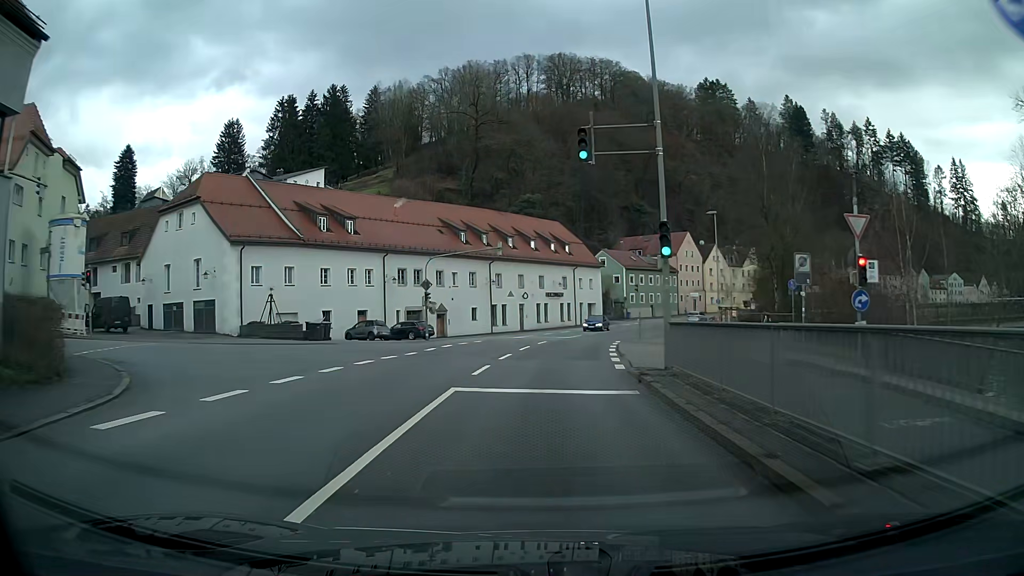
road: primary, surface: asphalt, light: Day
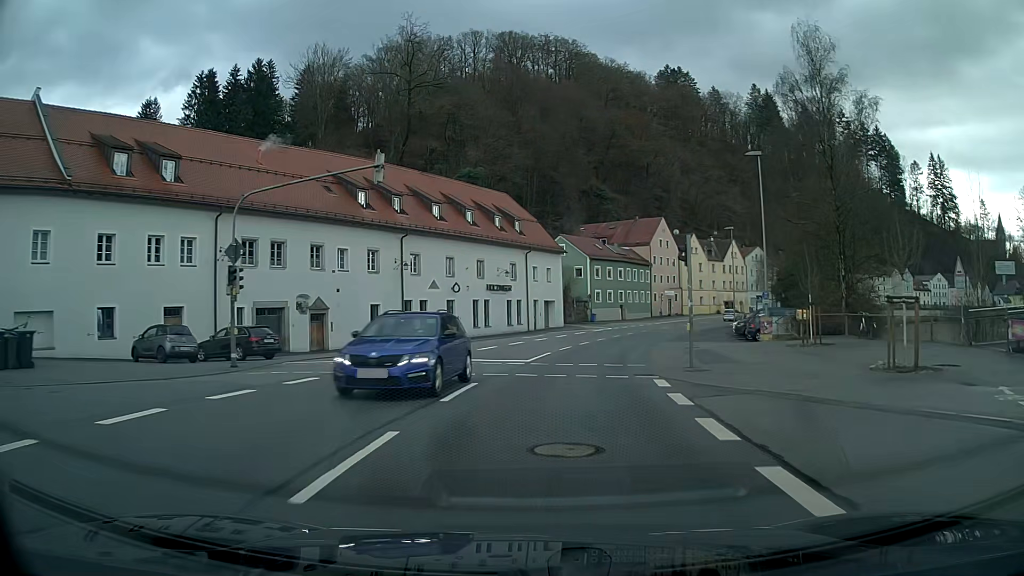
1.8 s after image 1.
(+0.8, +22.9) m; +5°
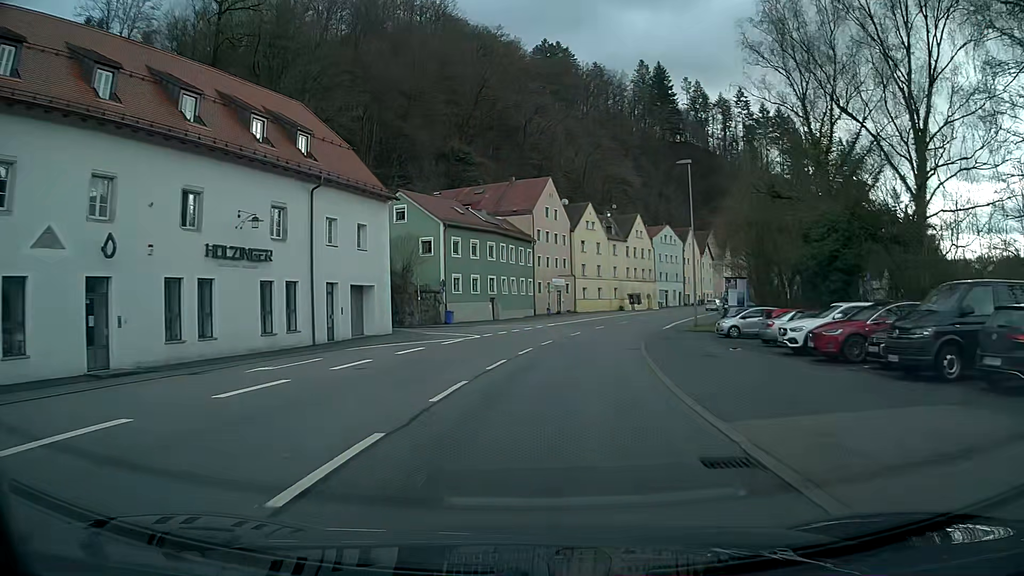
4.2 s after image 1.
(+3.1, +30.2) m; +12°
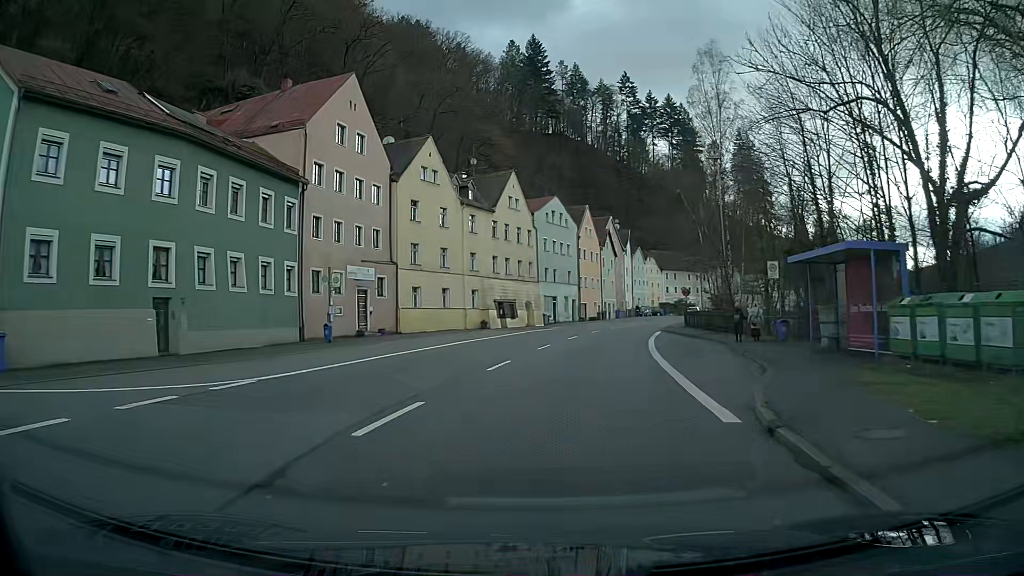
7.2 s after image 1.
(+4.1, +37.6) m; +12°
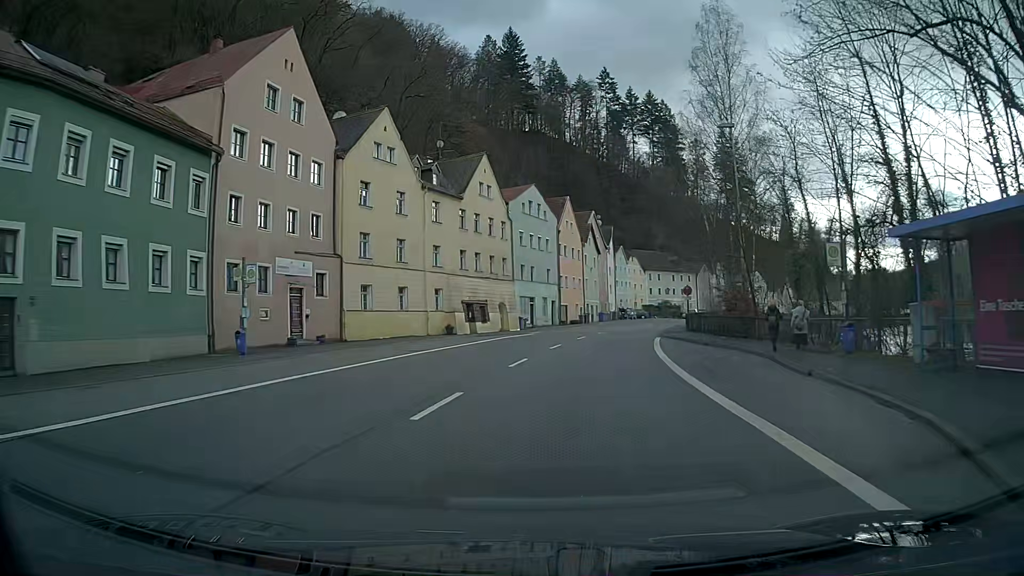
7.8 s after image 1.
(+0.1, +7.5) m; +2°
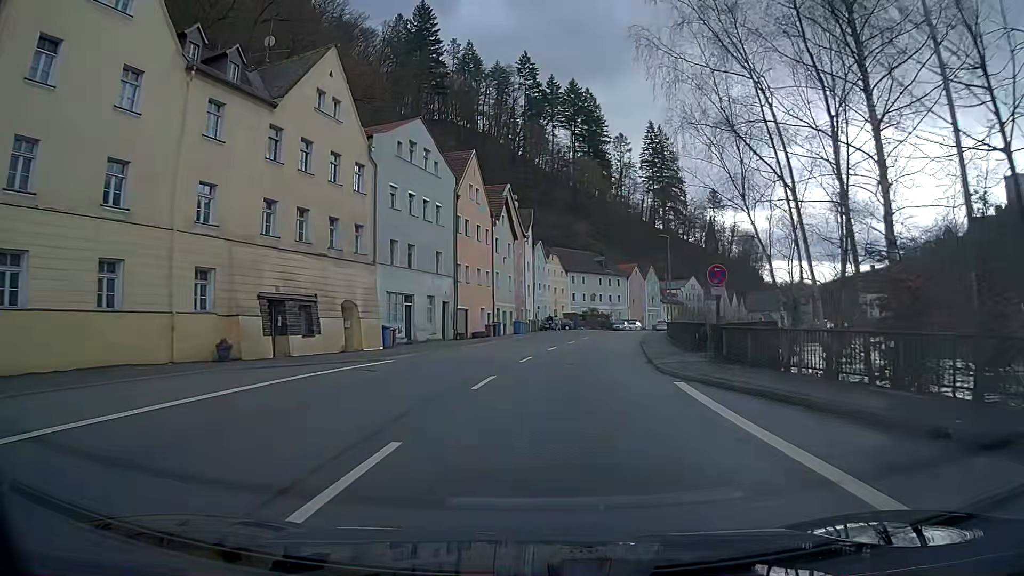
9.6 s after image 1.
(+1.7, +22.4) m; +8°
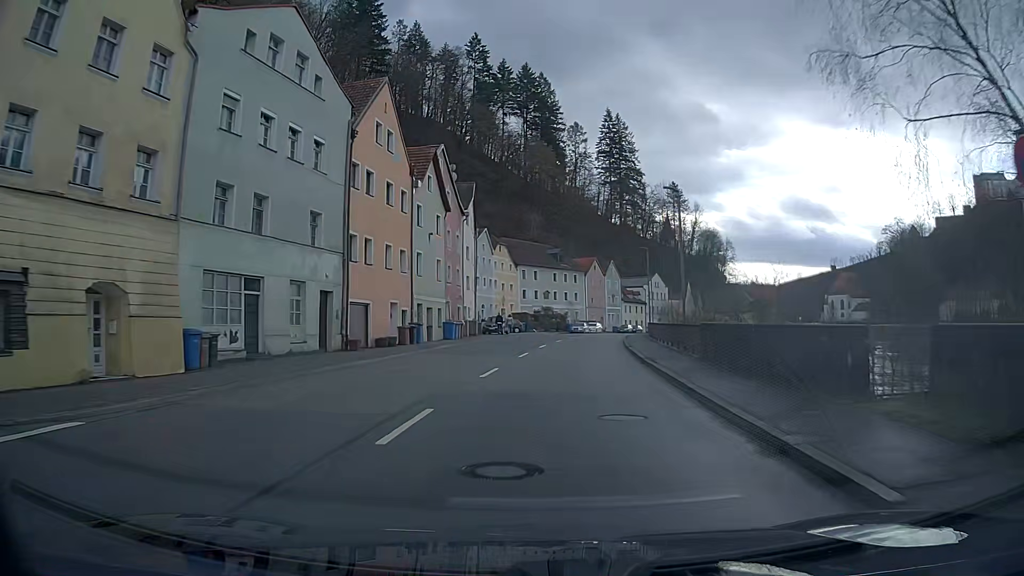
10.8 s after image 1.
(+0.5, +15.0) m; +4°
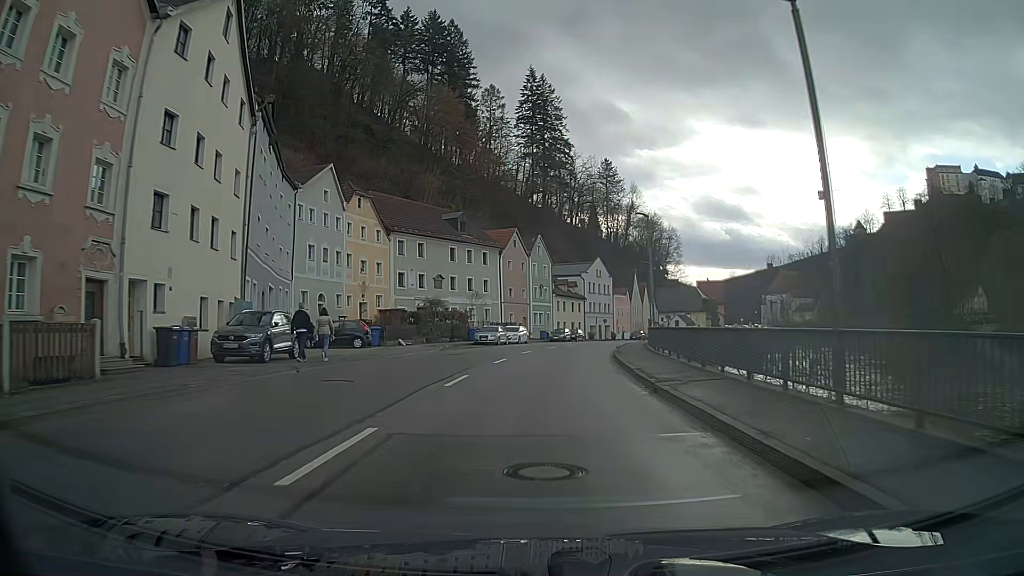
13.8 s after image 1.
(+2.7, +37.7) m; +7°
